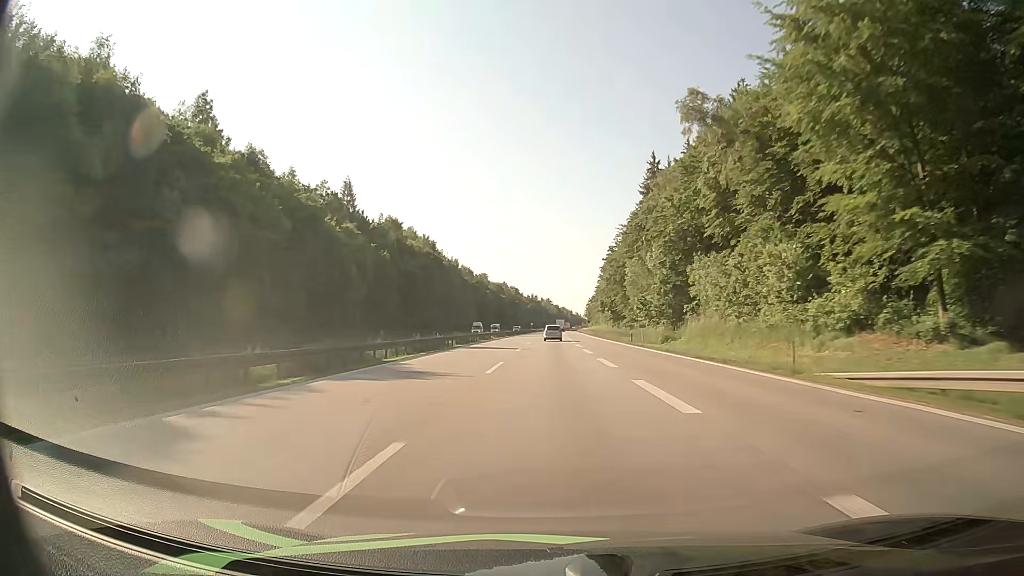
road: motorway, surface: asphalt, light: Day
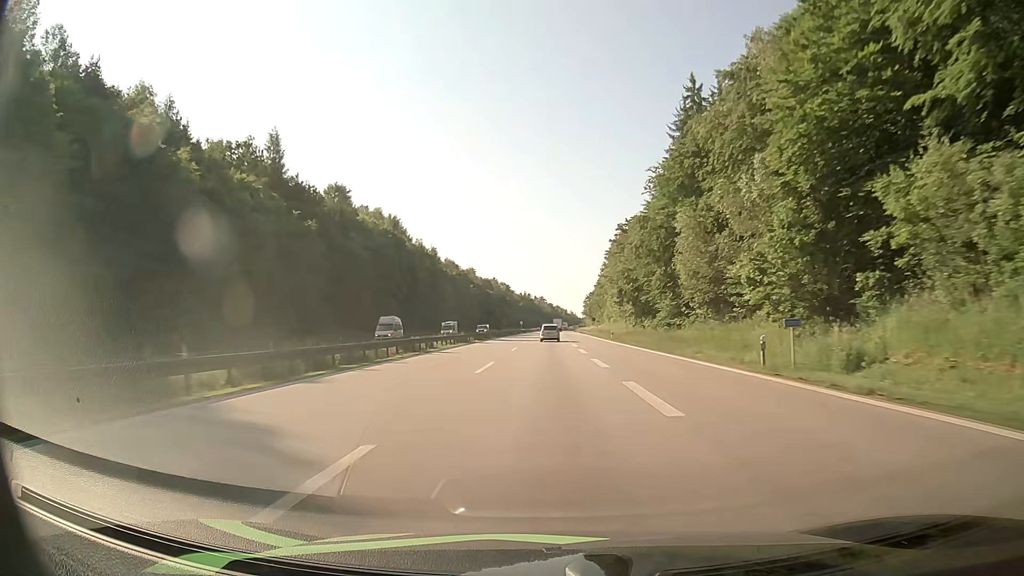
(+0.2, +36.3) m; +1°
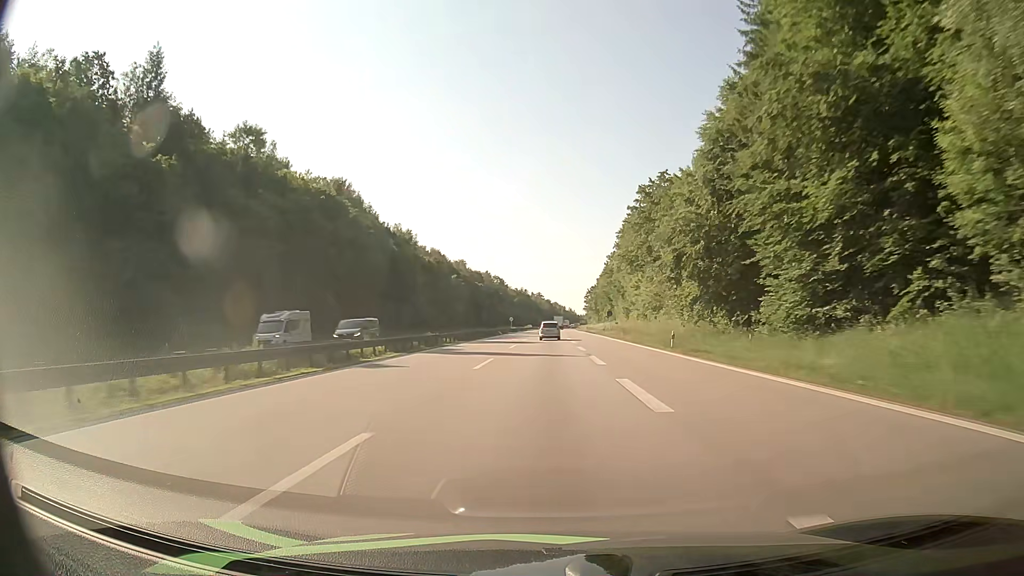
(0.0, +35.8) m; 0°
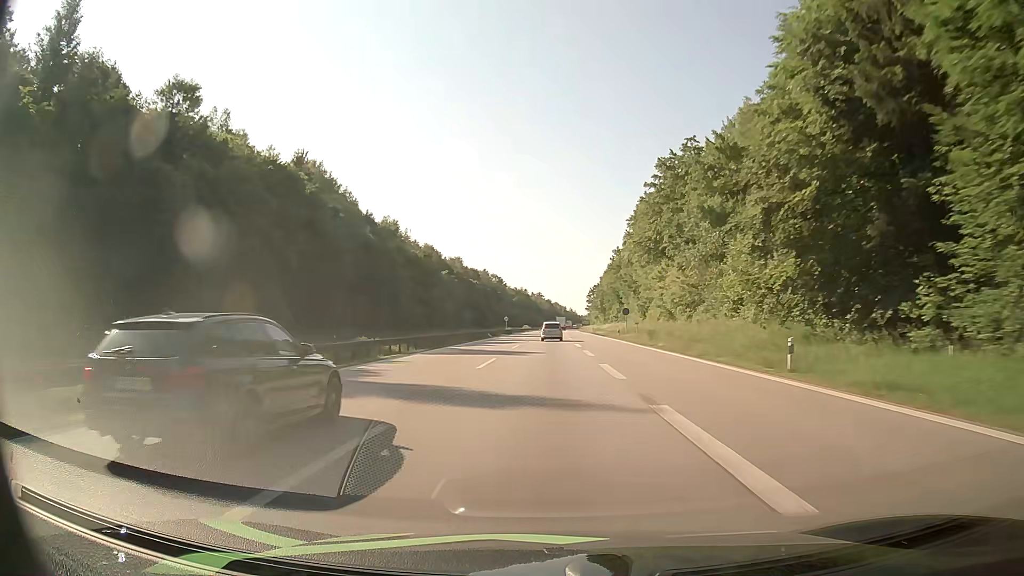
(0.0, +17.5) m; 0°
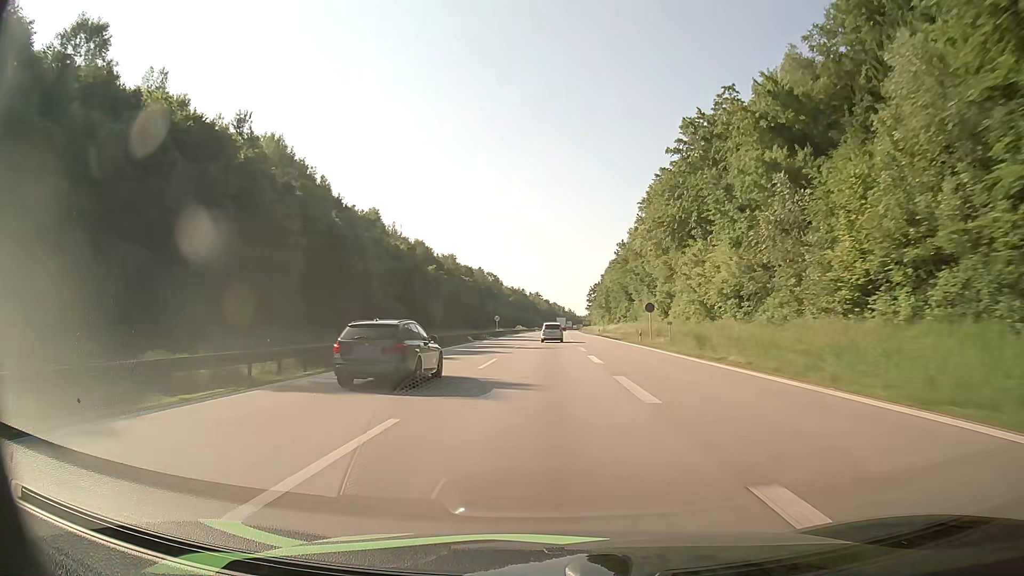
(0.0, +17.2) m; 0°
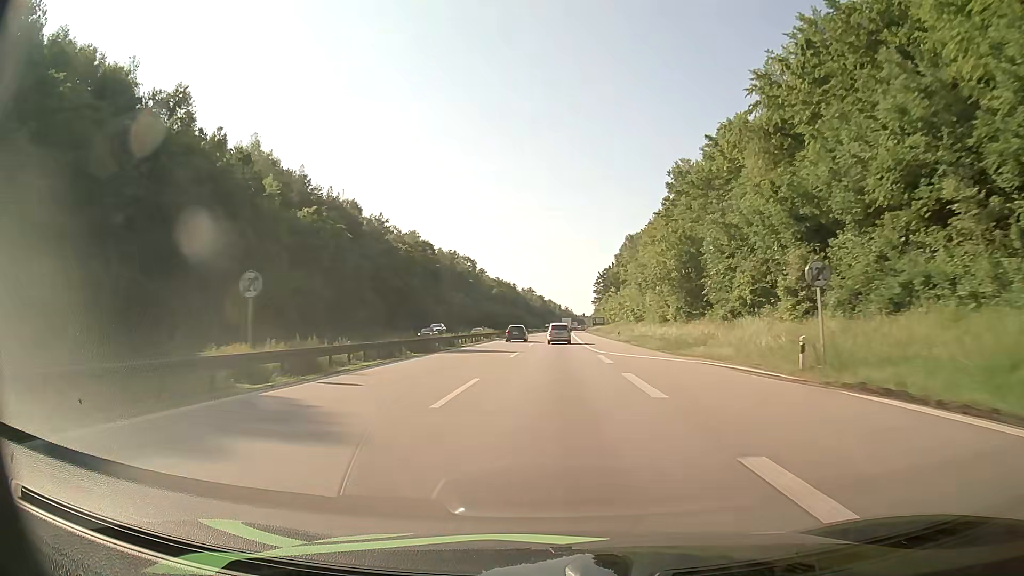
(+0.4, +82.6) m; 0°
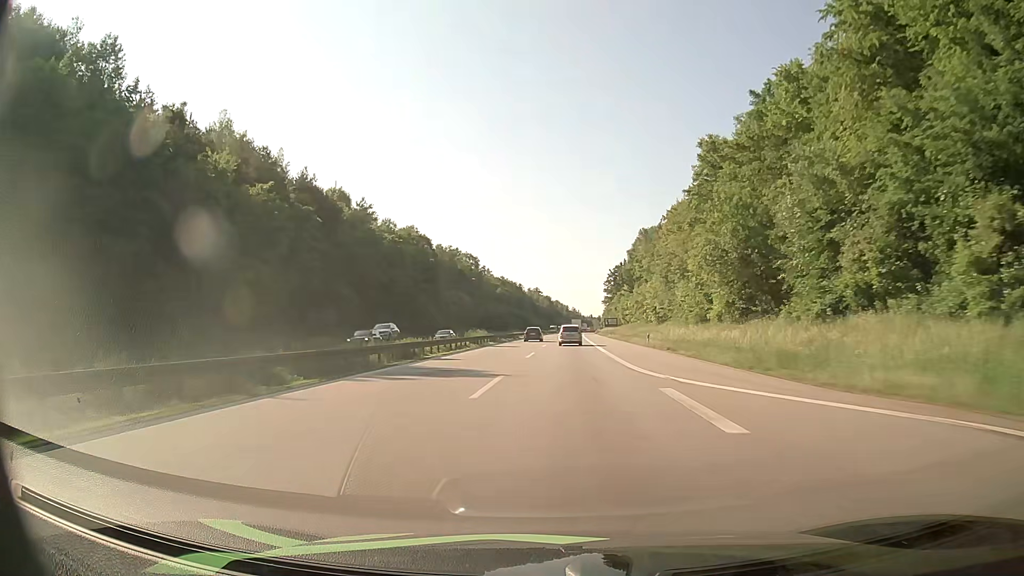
(-0.1, +16.1) m; 0°
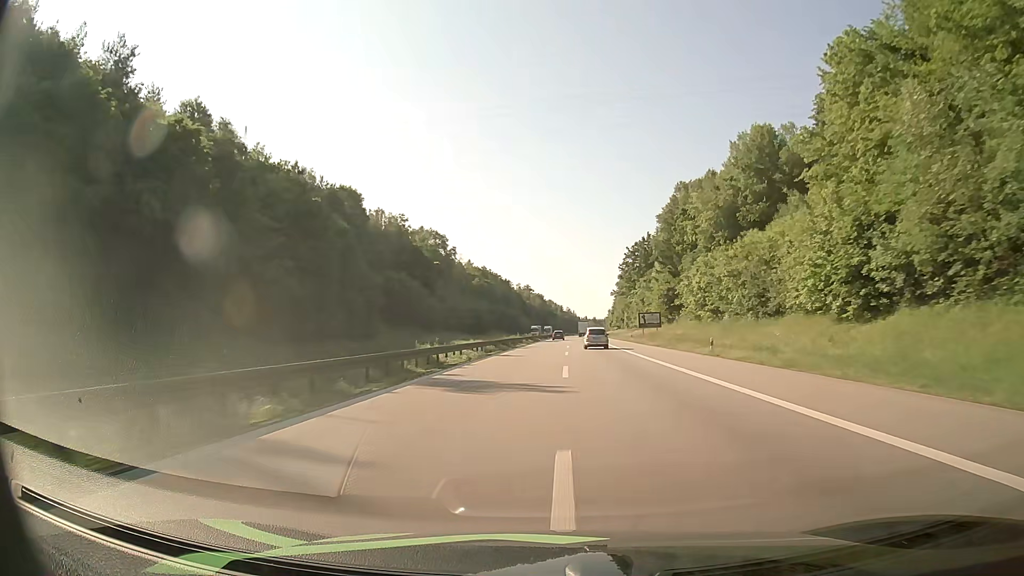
(-0.2, +65.9) m; 0°
